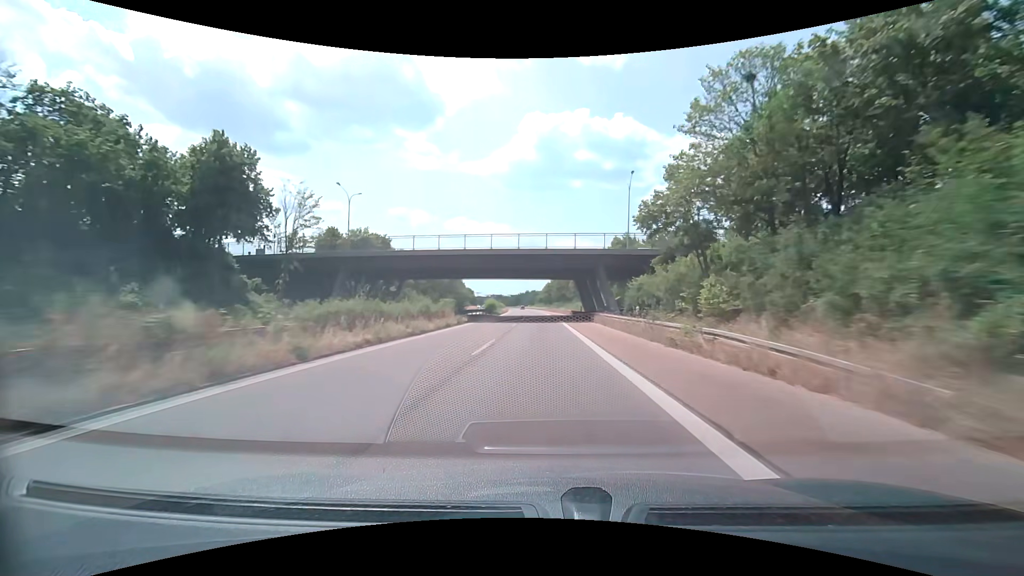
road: trunk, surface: asphalt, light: Day
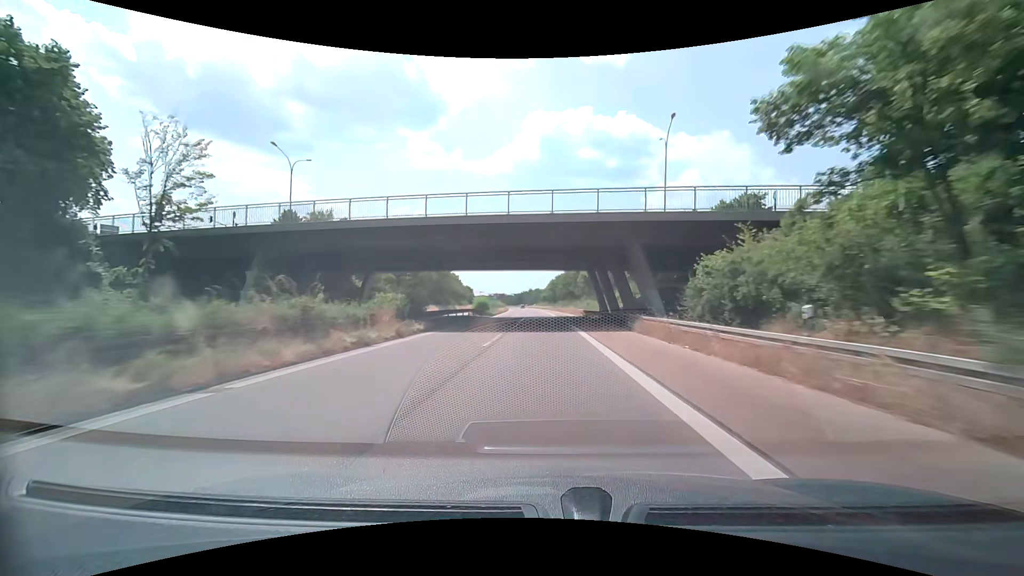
(-0.1, +15.8) m; 0°
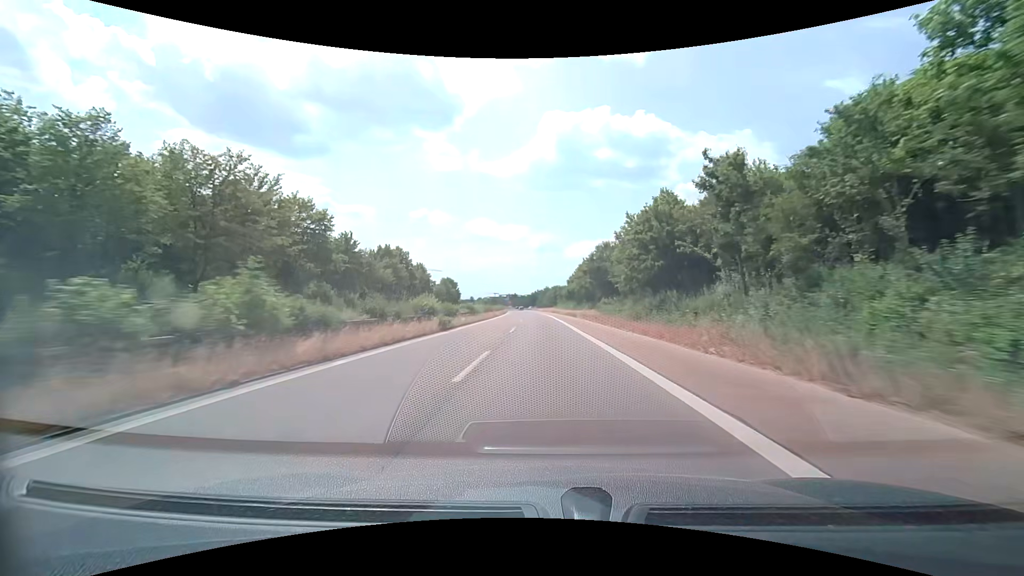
(-1.2, +79.1) m; -2°
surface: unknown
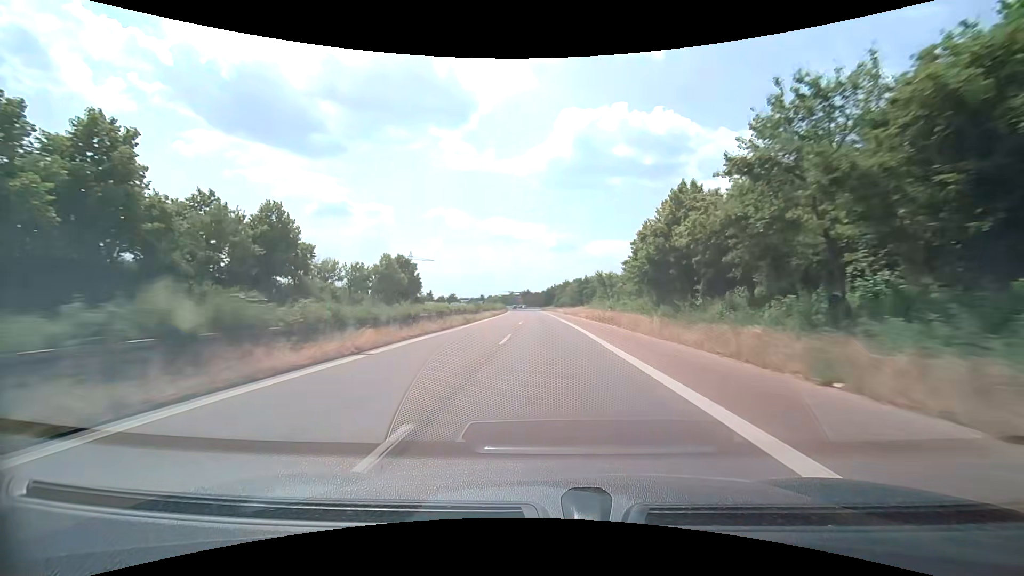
(-1.0, +63.2) m; -2°
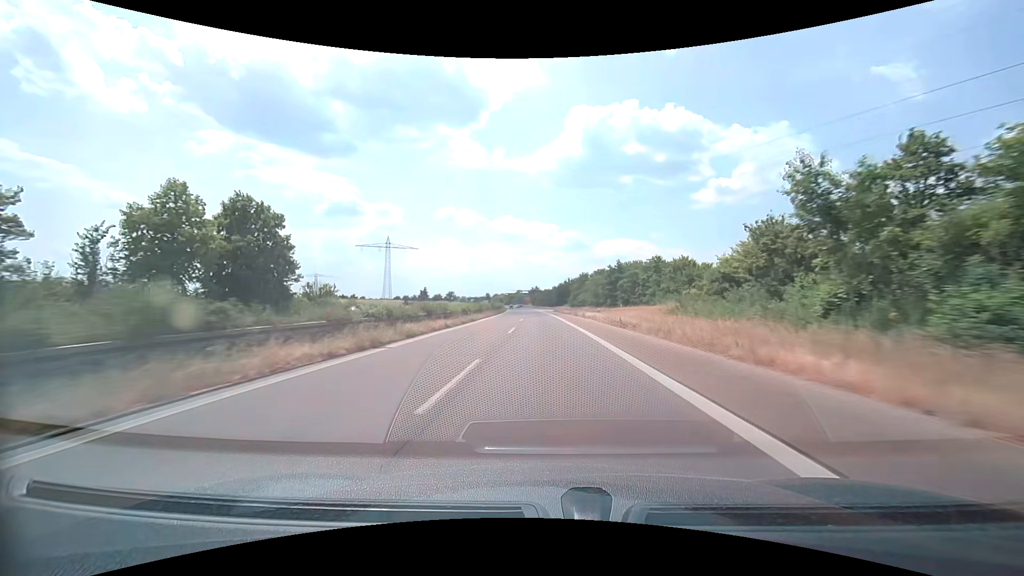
(-0.5, +47.4) m; -1°
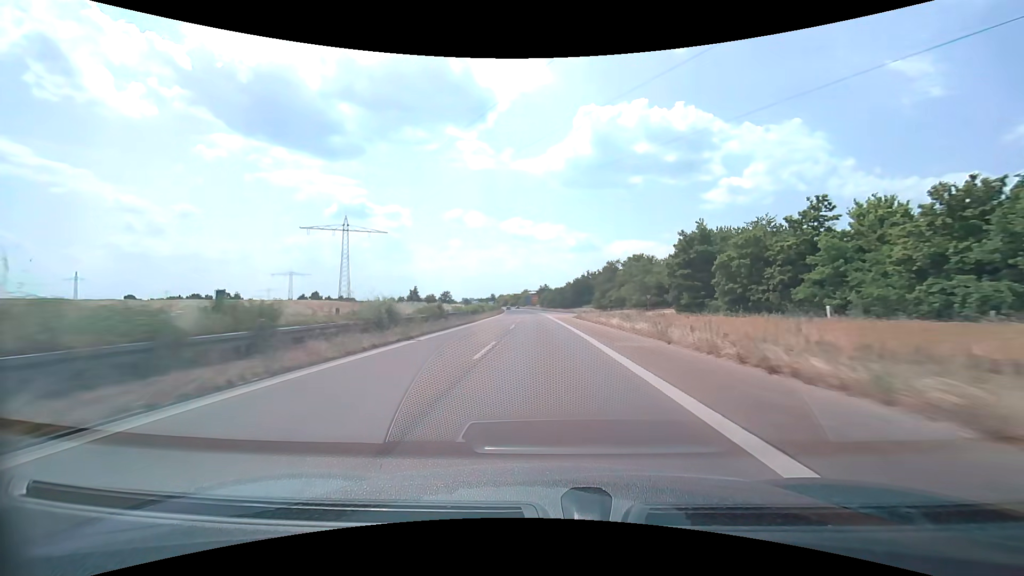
(-0.4, +47.4) m; -1°
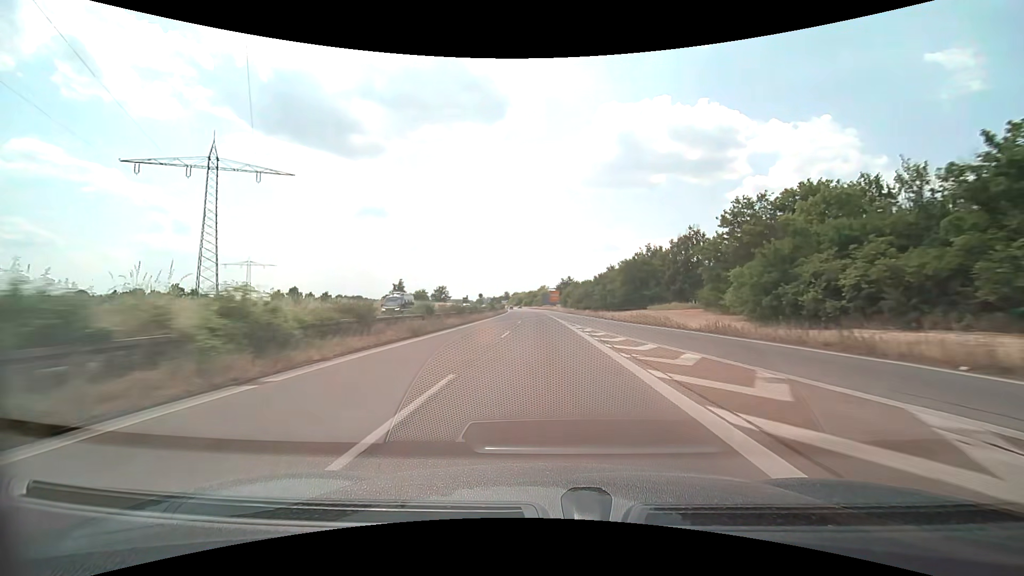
(-1.1, +63.1) m; -2°
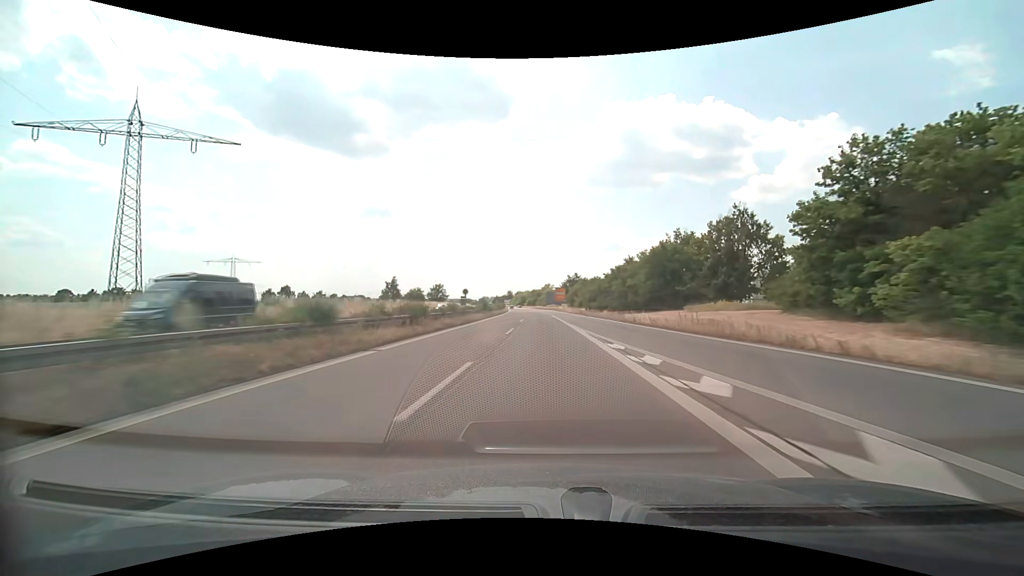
(-0.1, +15.8) m; 0°
(0, +10) (0, +20) (0, +30) (0, +40) (-1, +50) (-1, +60) (-1, +70) (-1, +80) (-2, +90) (-2, +100) m
